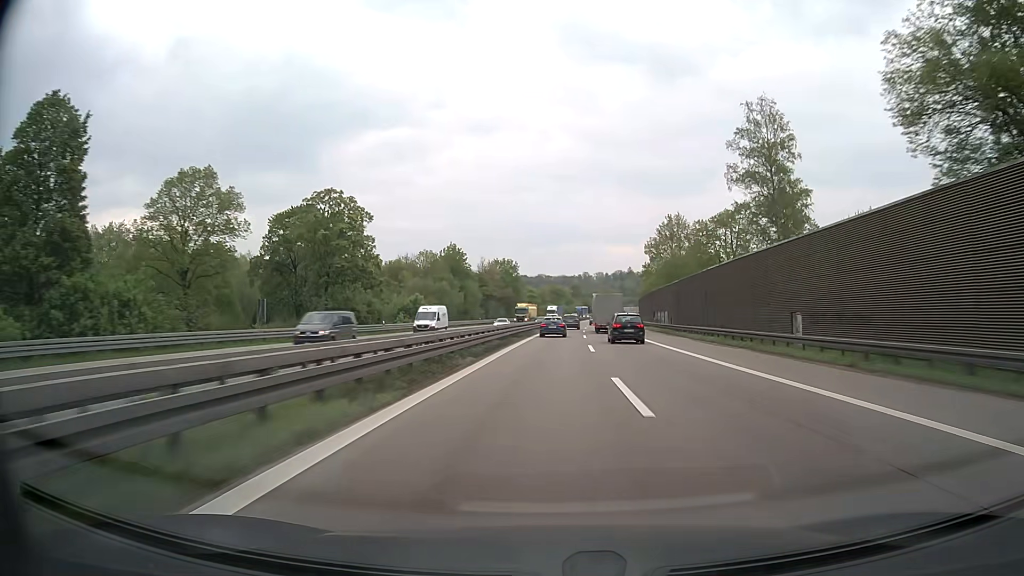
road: motorway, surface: asphalt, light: Day
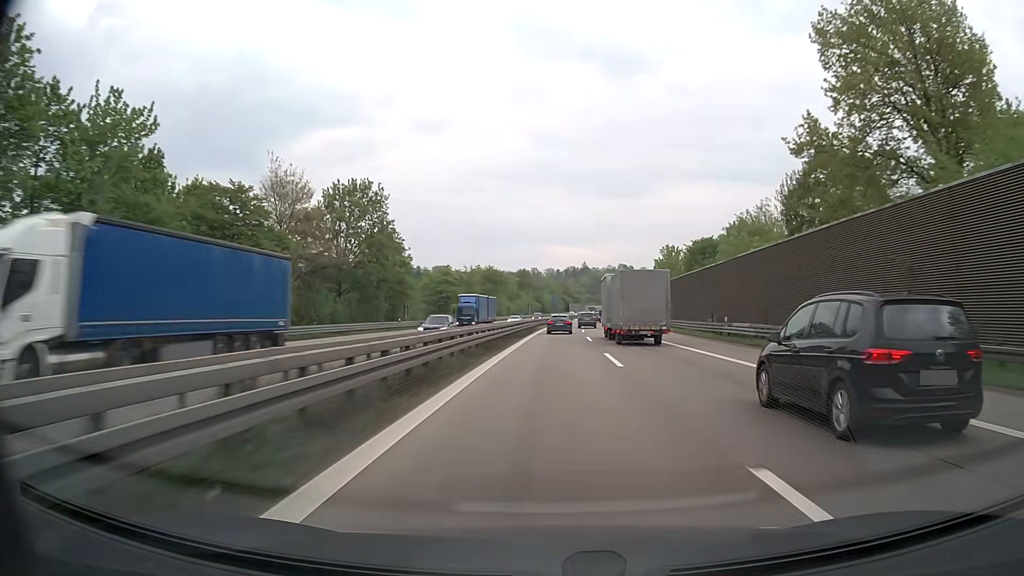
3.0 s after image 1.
(+4.0, +99.8) m; +4°
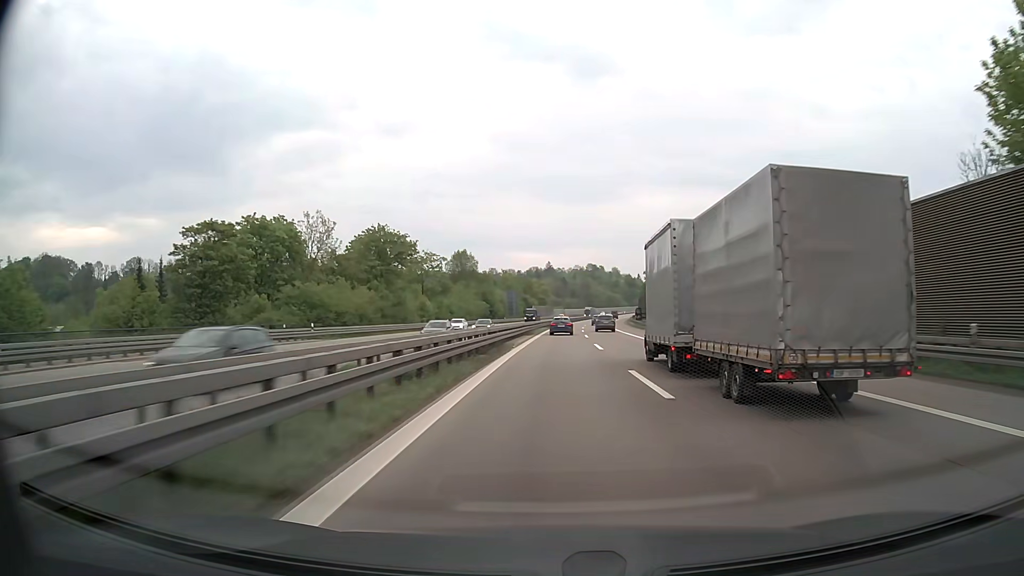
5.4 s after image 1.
(+2.2, +79.3) m; +3°
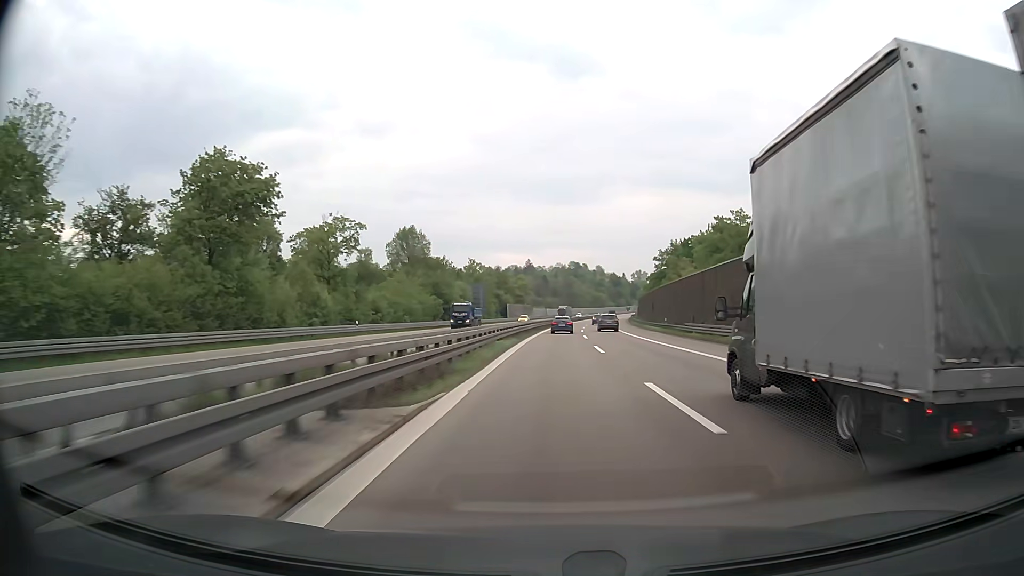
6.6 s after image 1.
(+0.6, +39.6) m; +2°
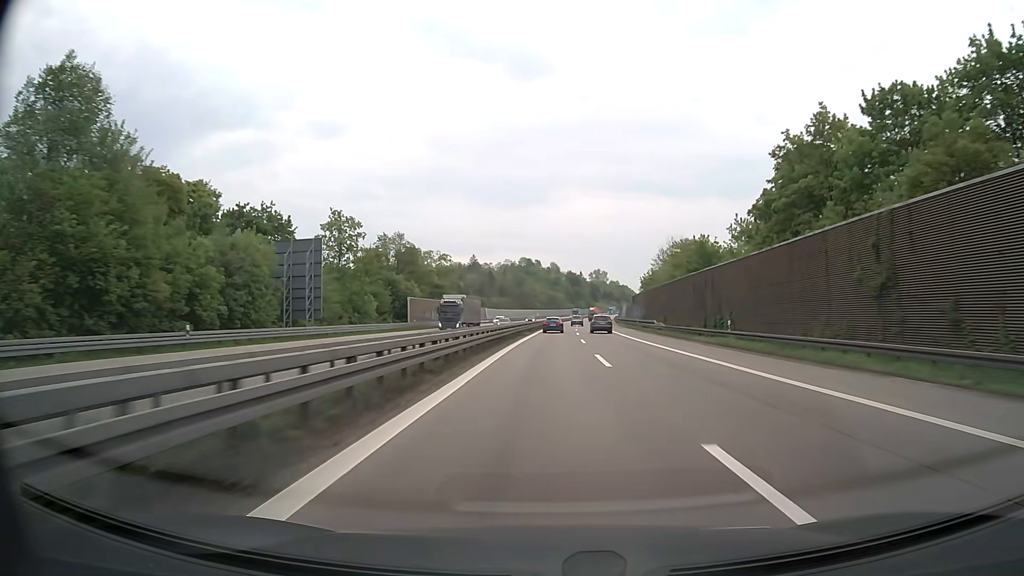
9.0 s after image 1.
(+2.3, +78.9) m; +4°
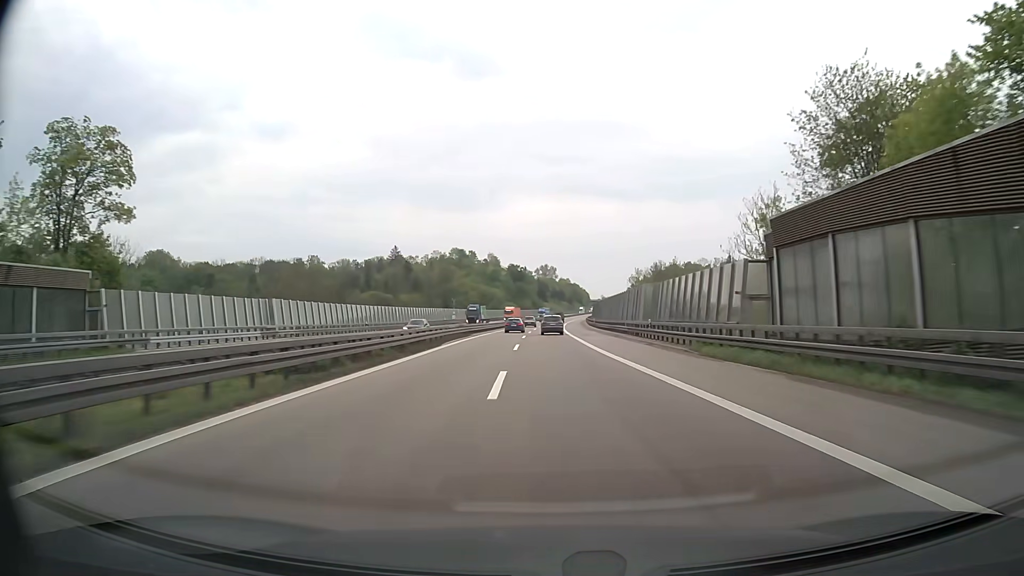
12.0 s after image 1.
(+4.9, +98.0) m; +5°
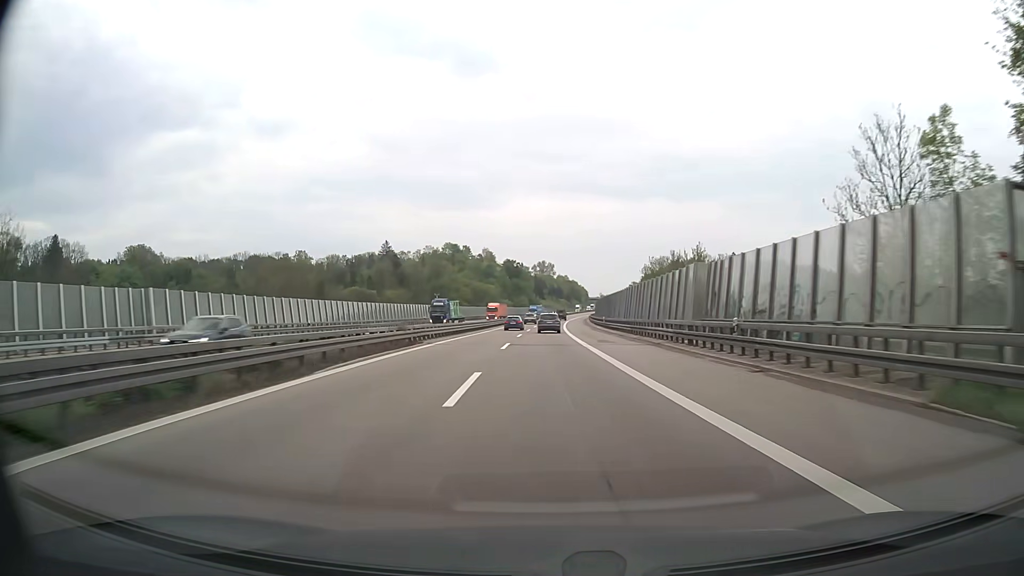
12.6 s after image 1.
(0.0, +19.4) m; 0°
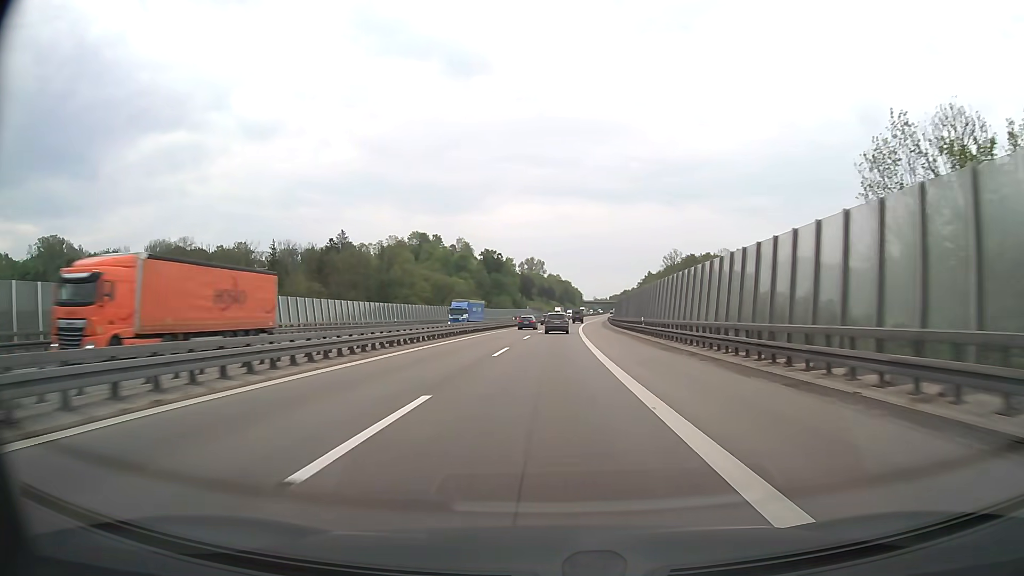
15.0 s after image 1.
(+0.2, +76.8) m; +1°
(0, +10) (0, +20) (0, +30) (+1, +40) (+1, +50) (+1, +60) (+2, +70) (+2, +80) (+3, +90) (+3, +100) m
